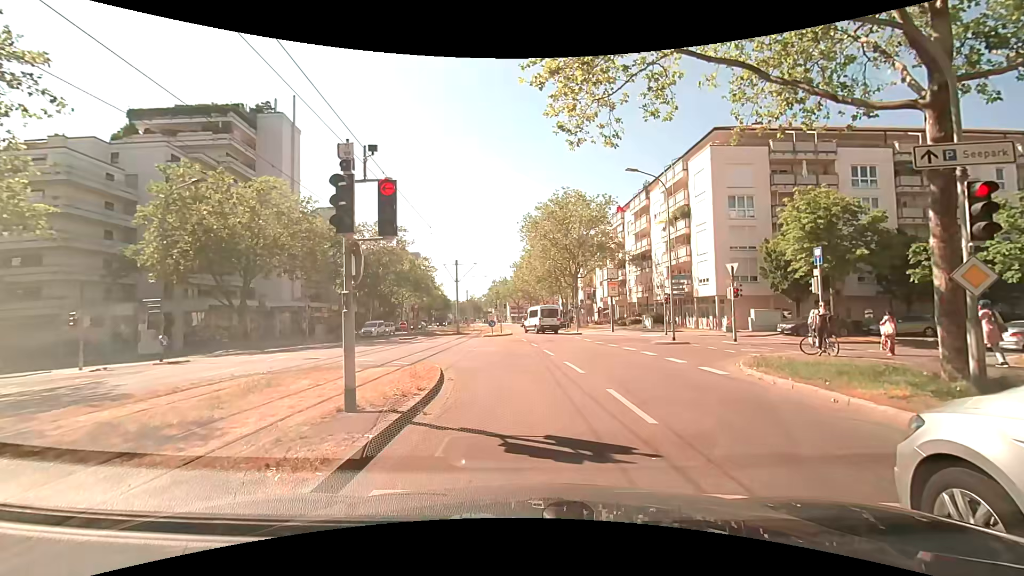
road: tertiary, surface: asphalt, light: Day
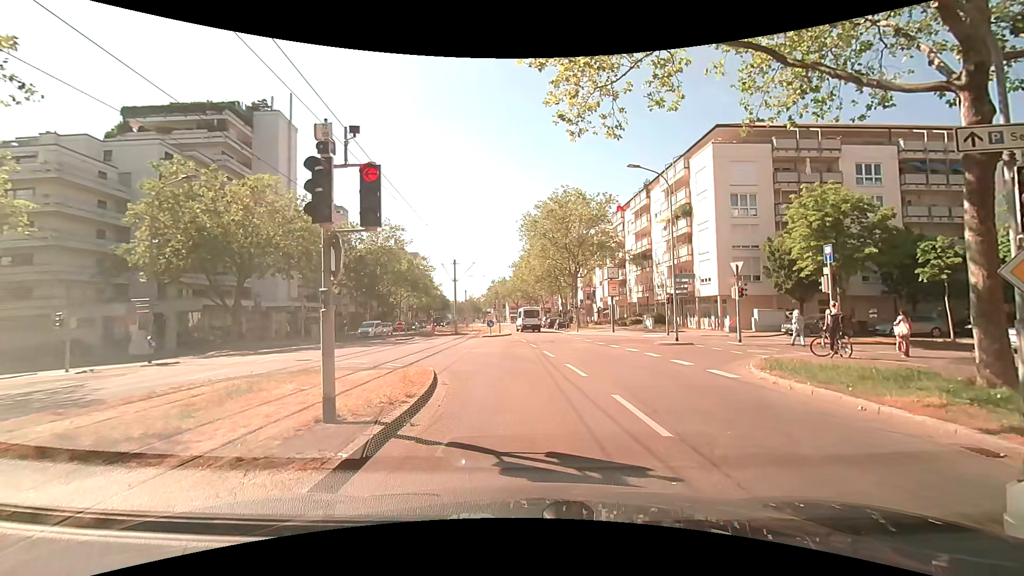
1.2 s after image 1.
(0.0, +0.7) m; 0°
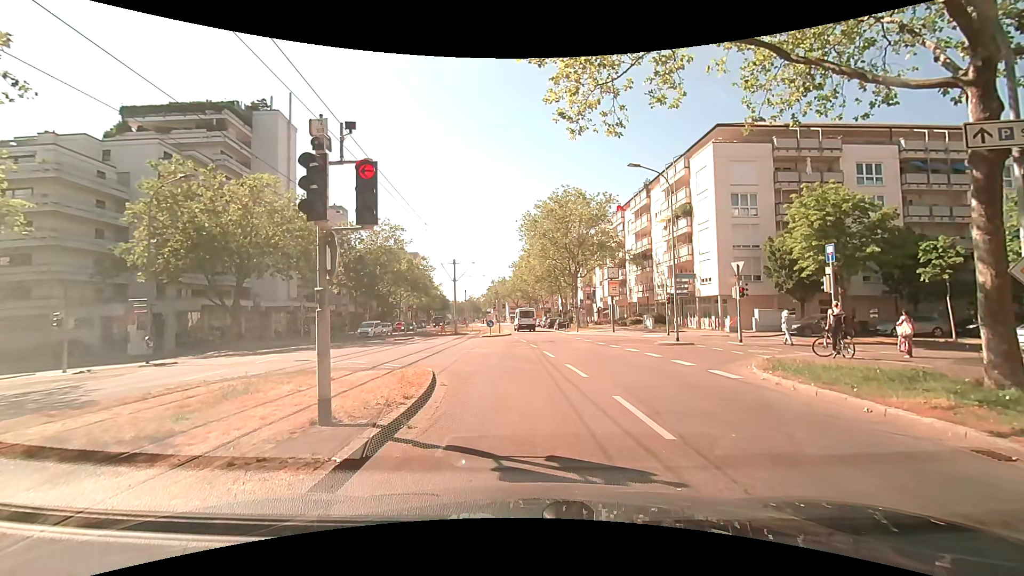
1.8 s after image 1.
(0.0, +0.1) m; 0°
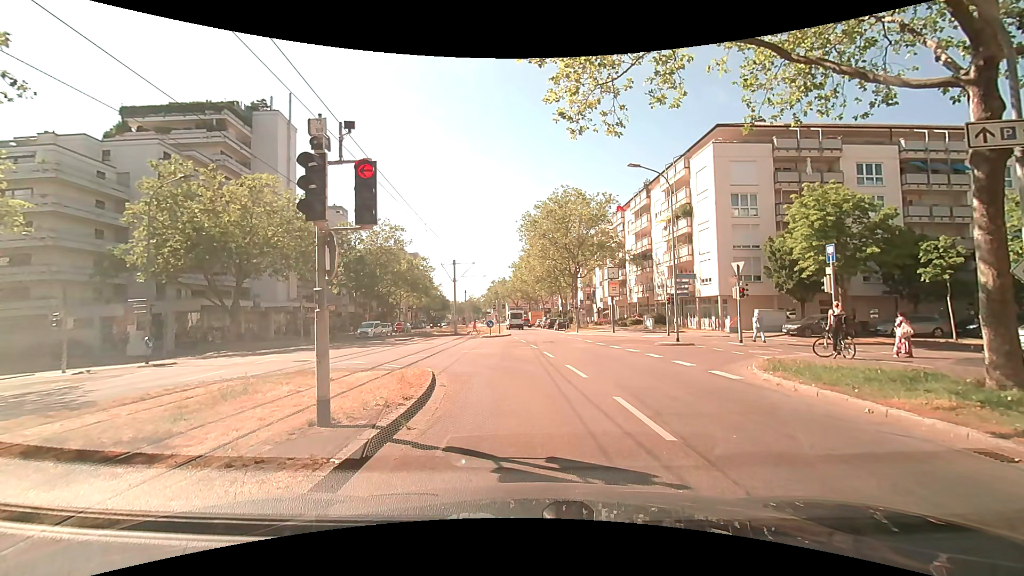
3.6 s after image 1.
(0.0, +0.1) m; 0°
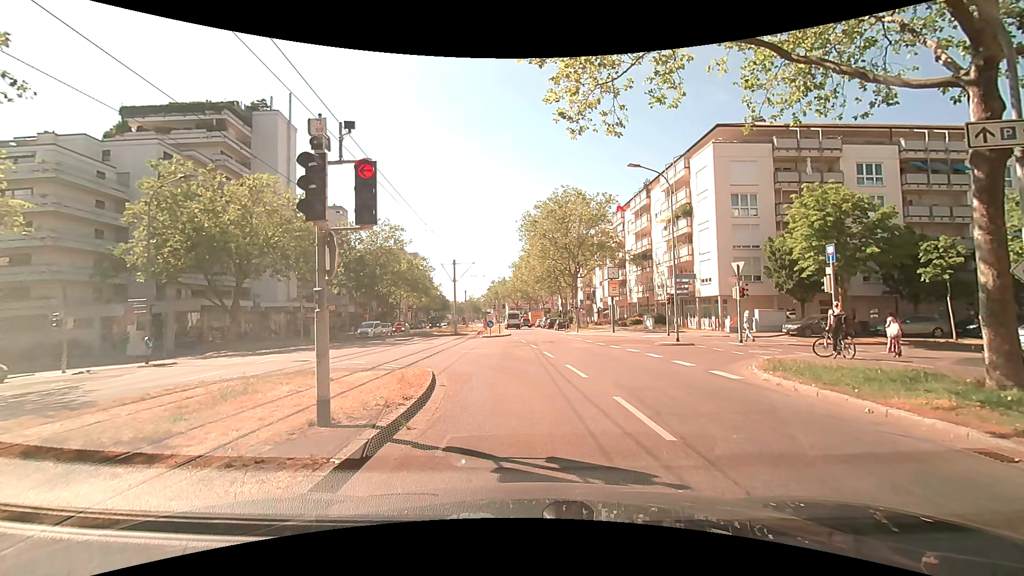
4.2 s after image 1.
(0.0, 0.0) m; 0°
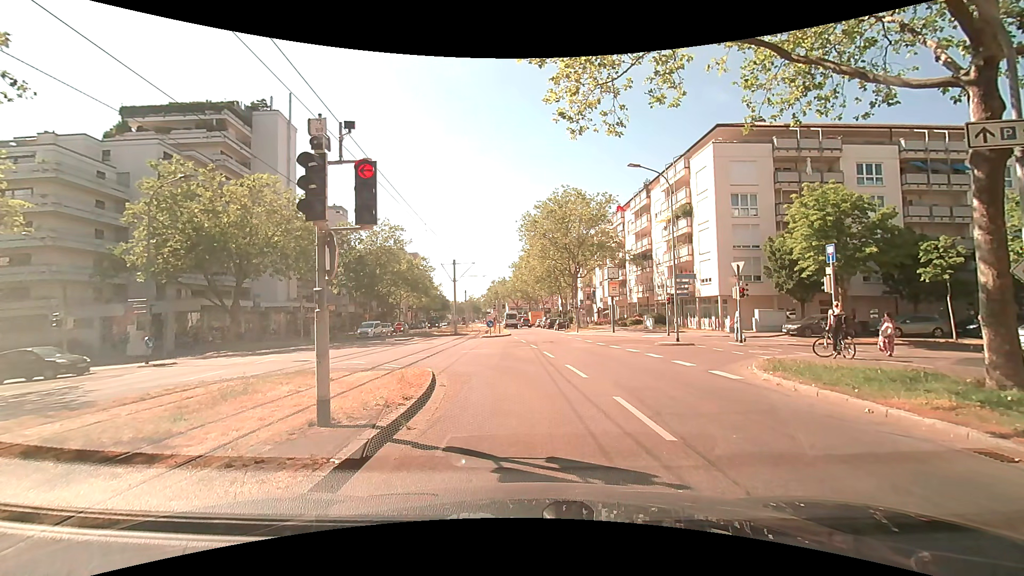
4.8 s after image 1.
(0.0, 0.0) m; 0°
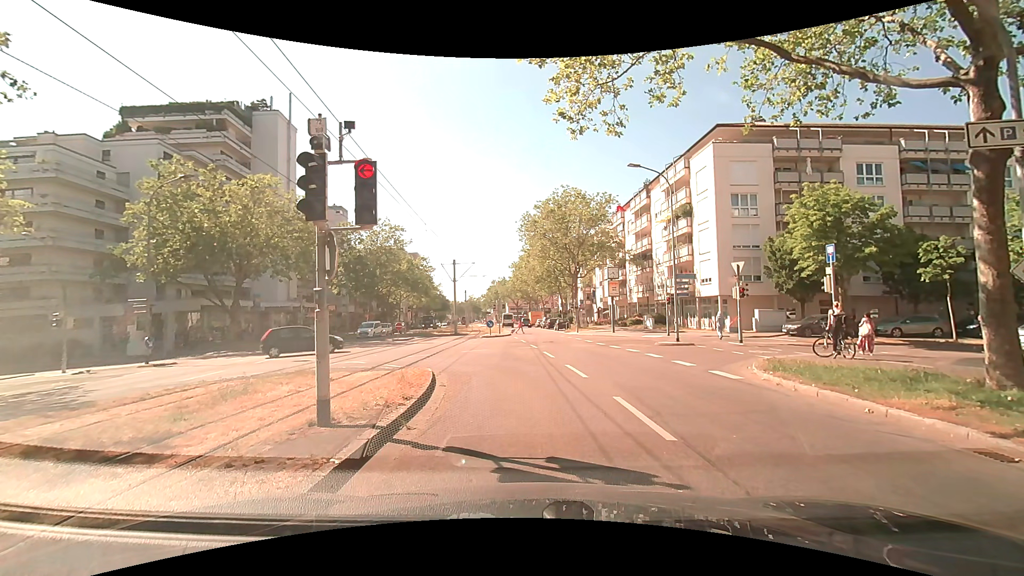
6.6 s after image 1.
(0.0, 0.0) m; 0°
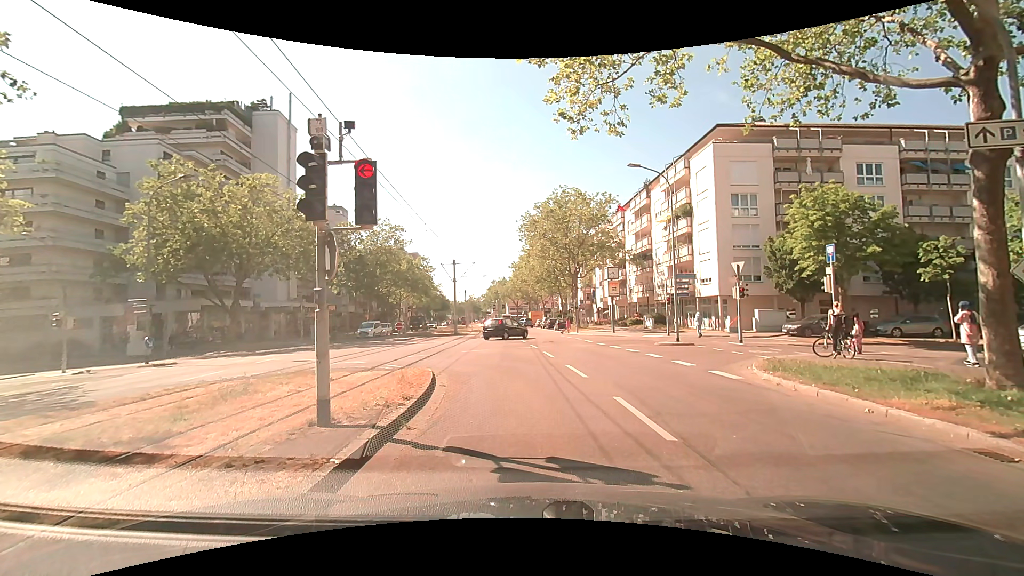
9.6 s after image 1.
(0.0, 0.0) m; 0°
